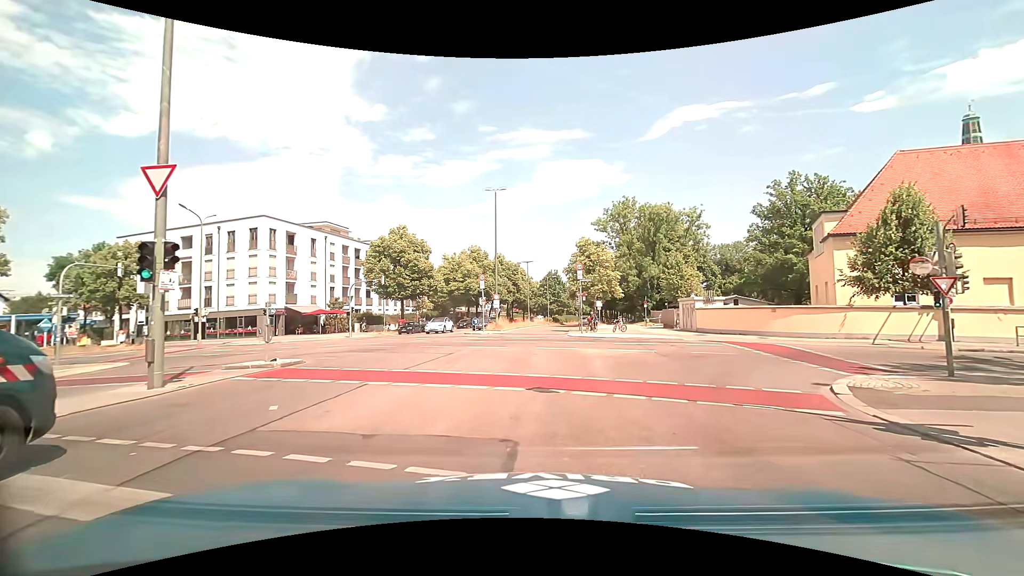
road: secondary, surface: asphalt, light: Day
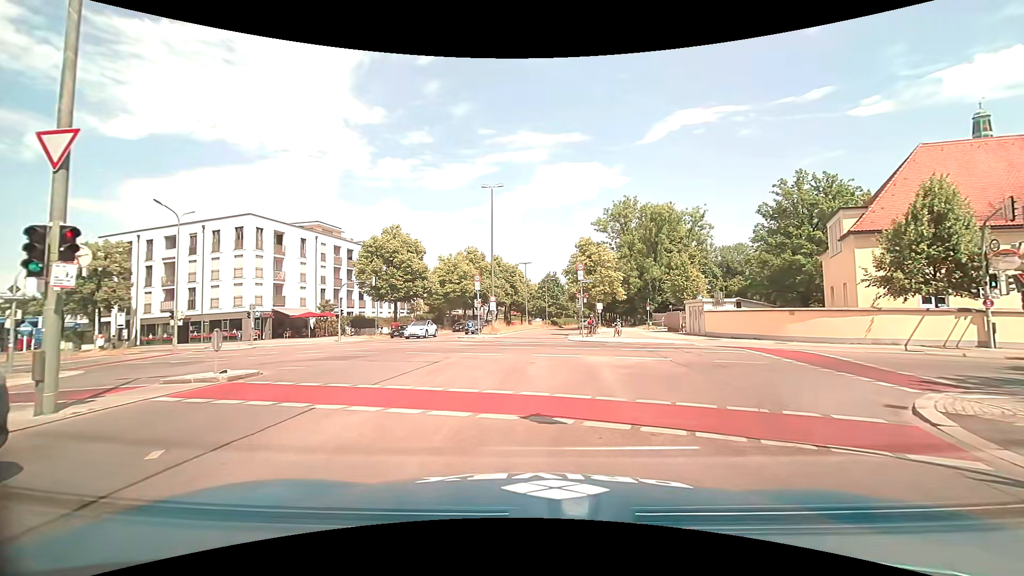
(0.0, +2.5) m; -1°
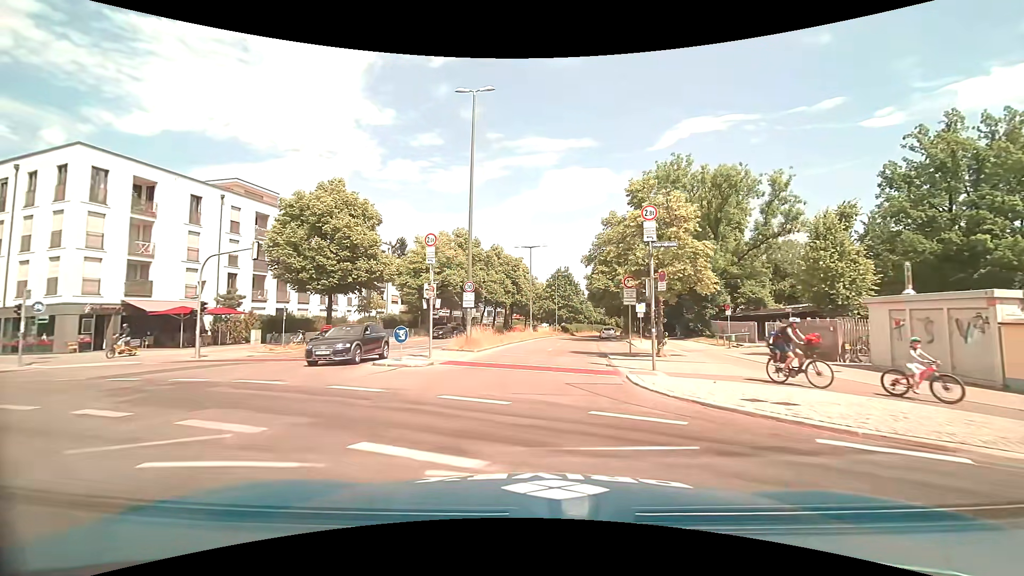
(-0.2, +22.5) m; 0°
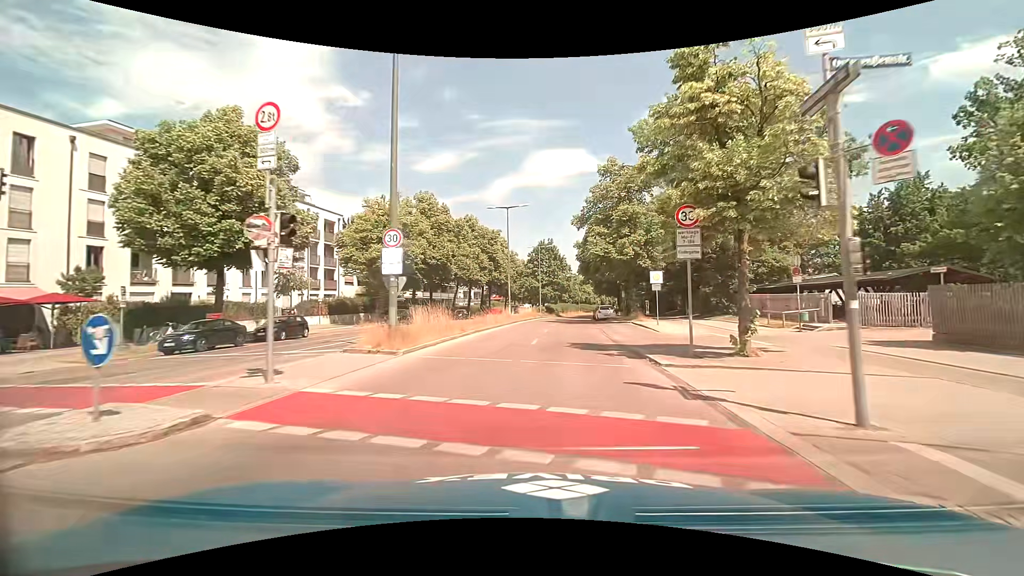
(+0.1, +11.9) m; +2°
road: residential
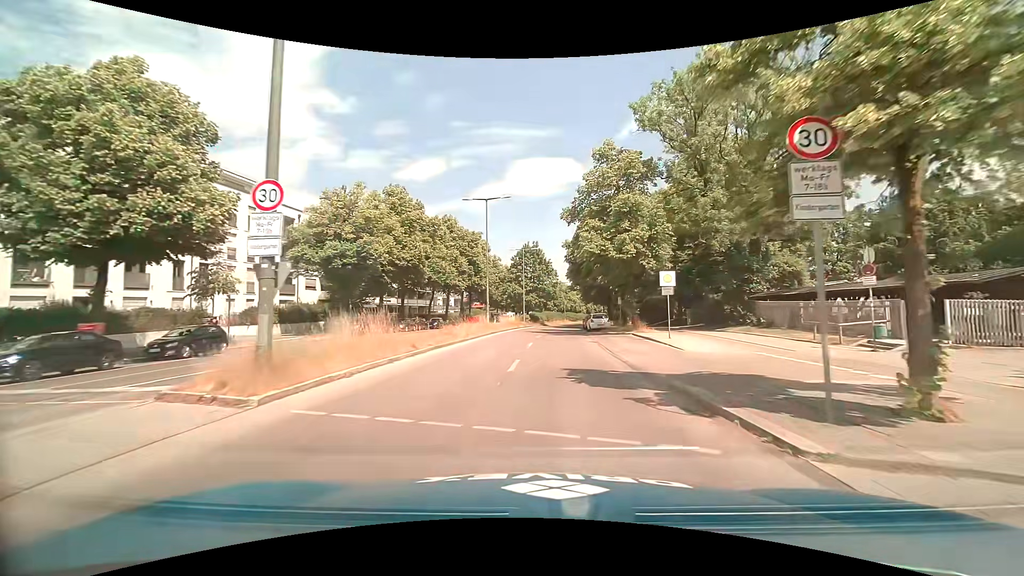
(0.0, +6.6) m; +1°
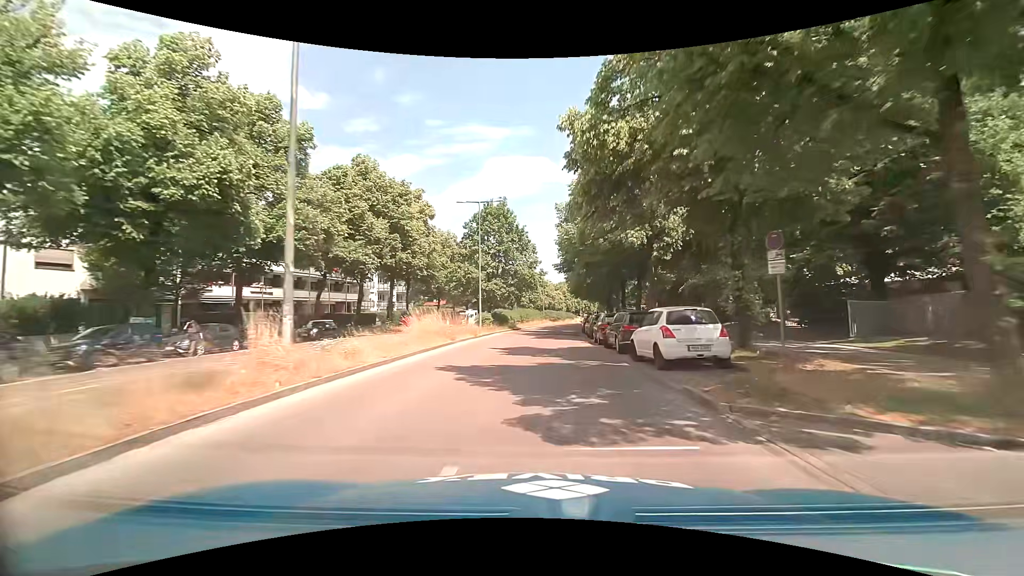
(+0.8, +28.9) m; +3°
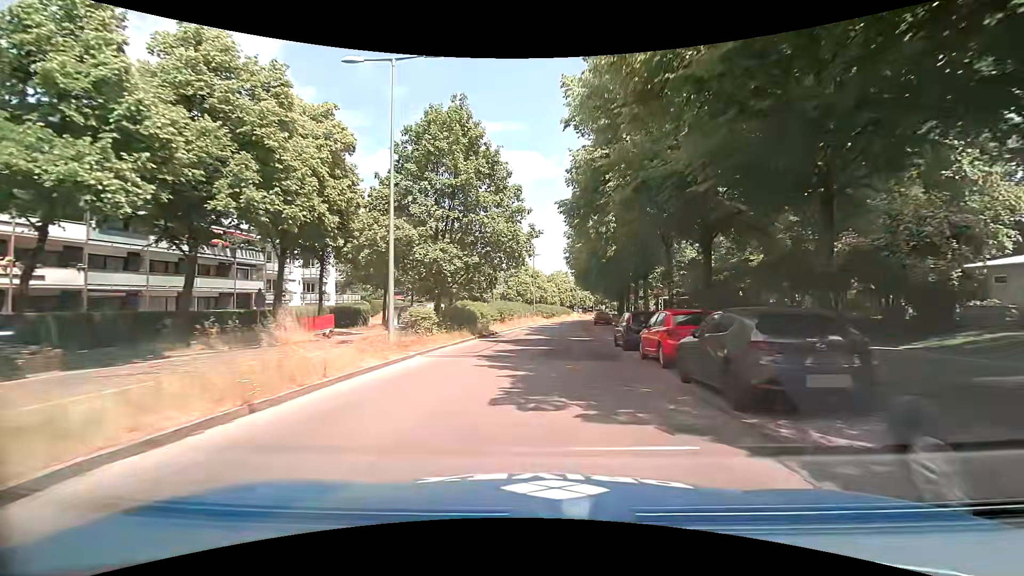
(+0.3, +22.4) m; +2°
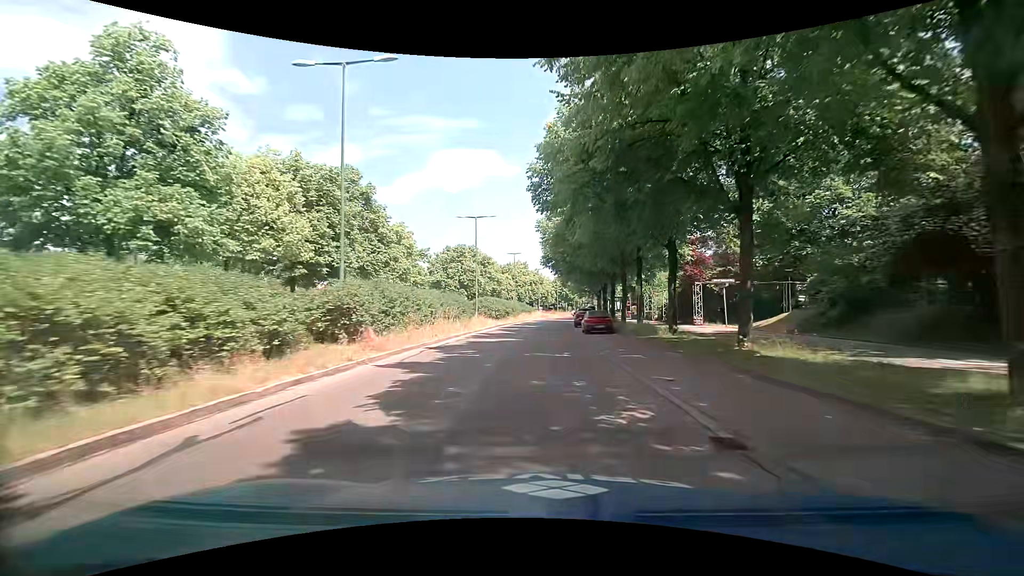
(+1.0, +29.5) m; +5°
(0, +10) (0, +20) (0, +30) (0, +40) (+1, +50) (+2, +60) (+3, +70) (+4, +80) (+5, +90) (+6, +100) m
